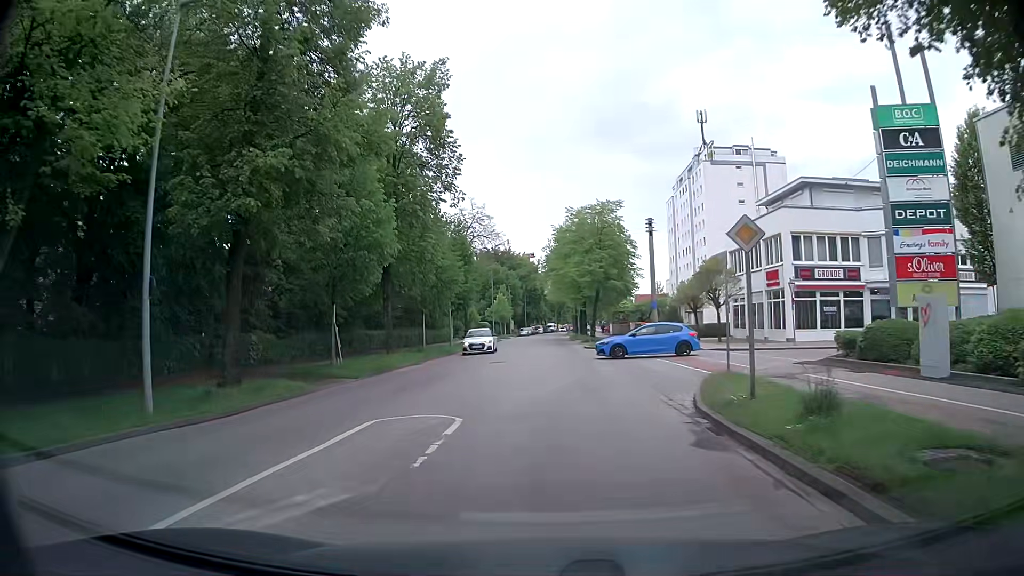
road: tertiary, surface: asphalt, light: Day
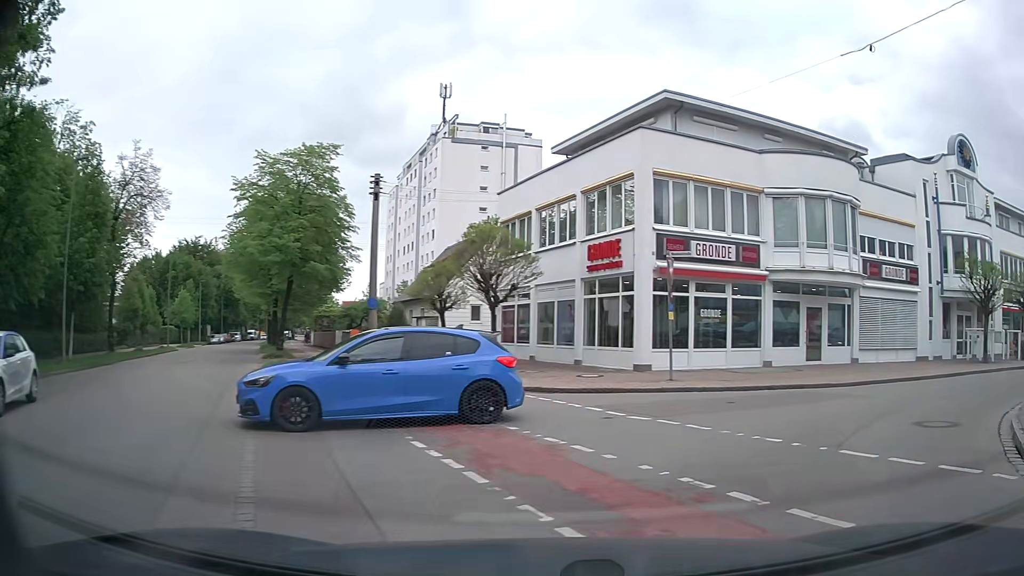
(+1.2, +18.0) m; +25°
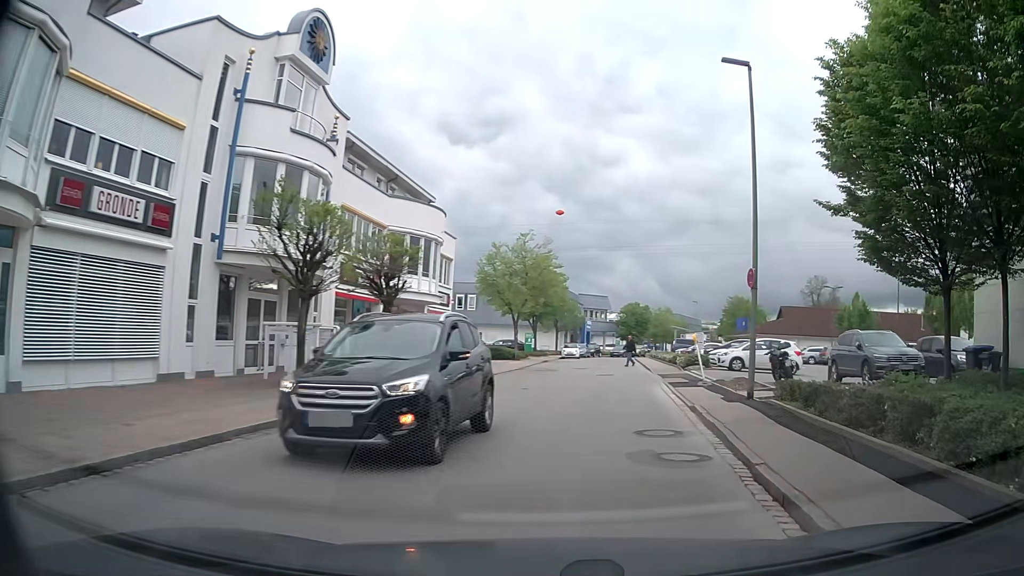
(+7.6, +13.0) m; +57°
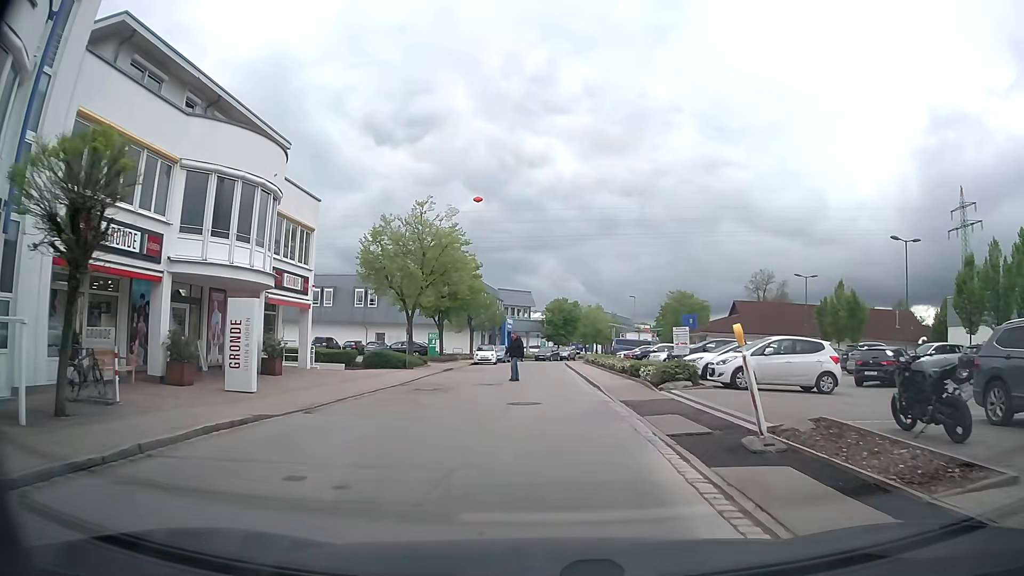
(+1.3, +12.3) m; +7°
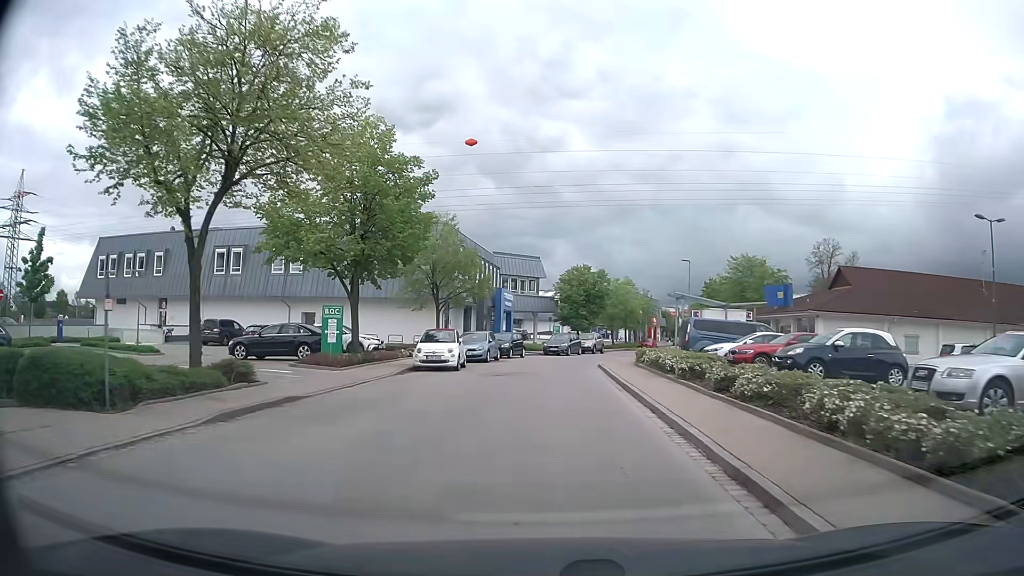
(+0.1, +25.7) m; -1°
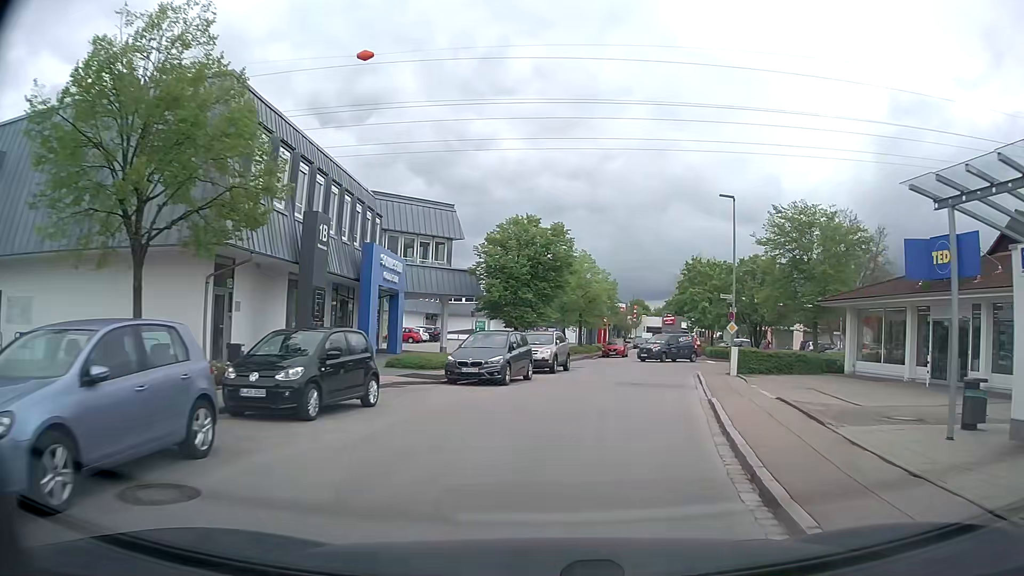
(+0.2, +27.1) m; +5°
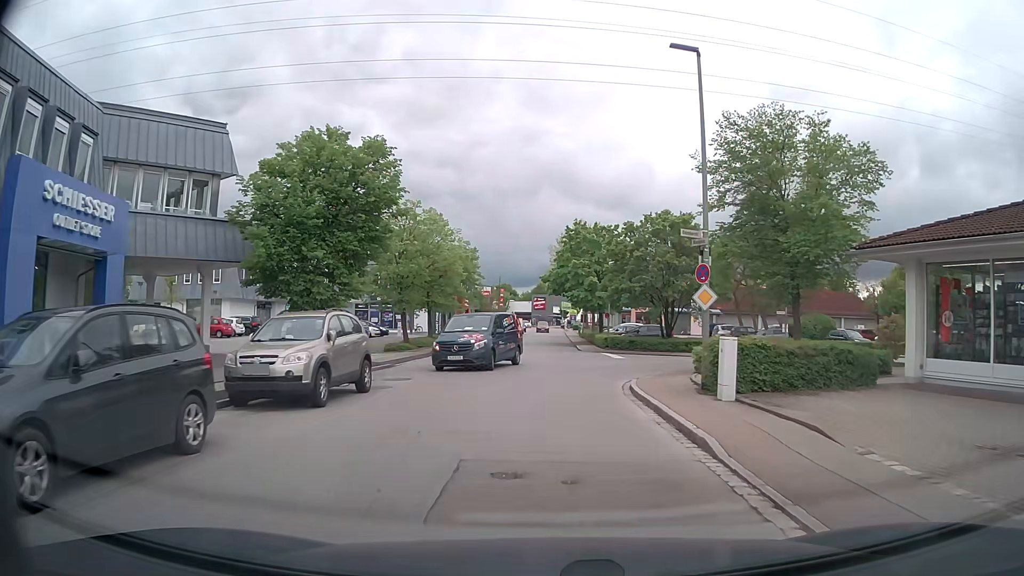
(+1.7, +15.0) m; +12°
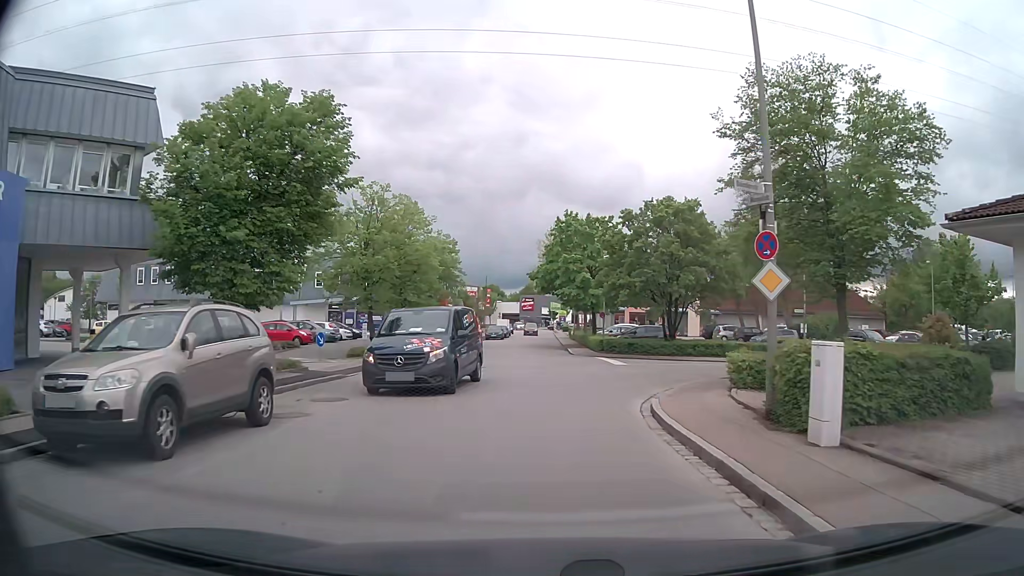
(0.0, +4.9) m; 0°
(0, +10) (+1, +20) (+1, +30) (+1, +40) (+1, +50) (+1, +60) (+1, +70) (+1, +80) (+1, +90) (+1, +100) m
